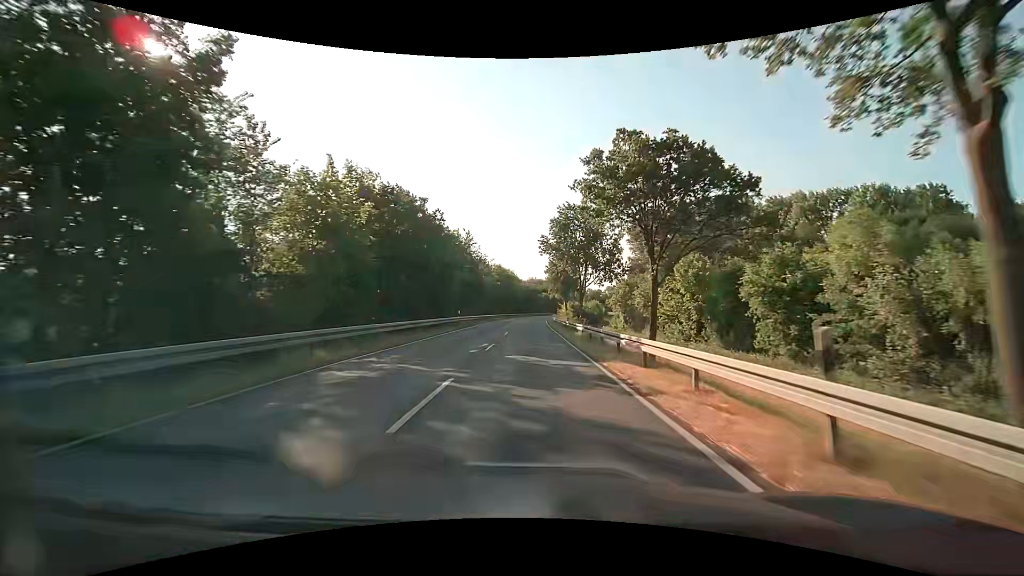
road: secondary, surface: asphalt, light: Day
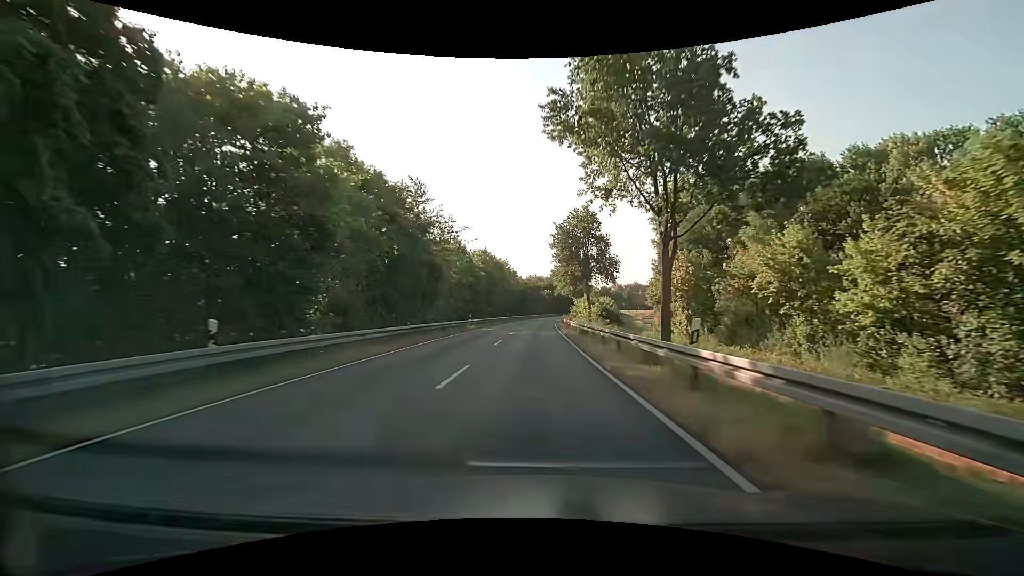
(-0.1, +32.4) m; 0°
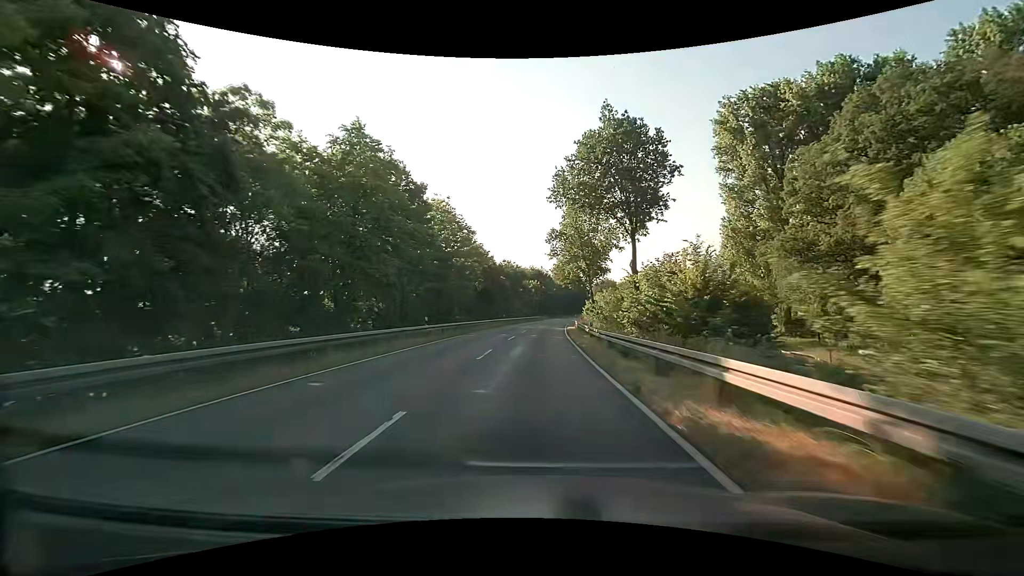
(+0.6, +54.0) m; +2°
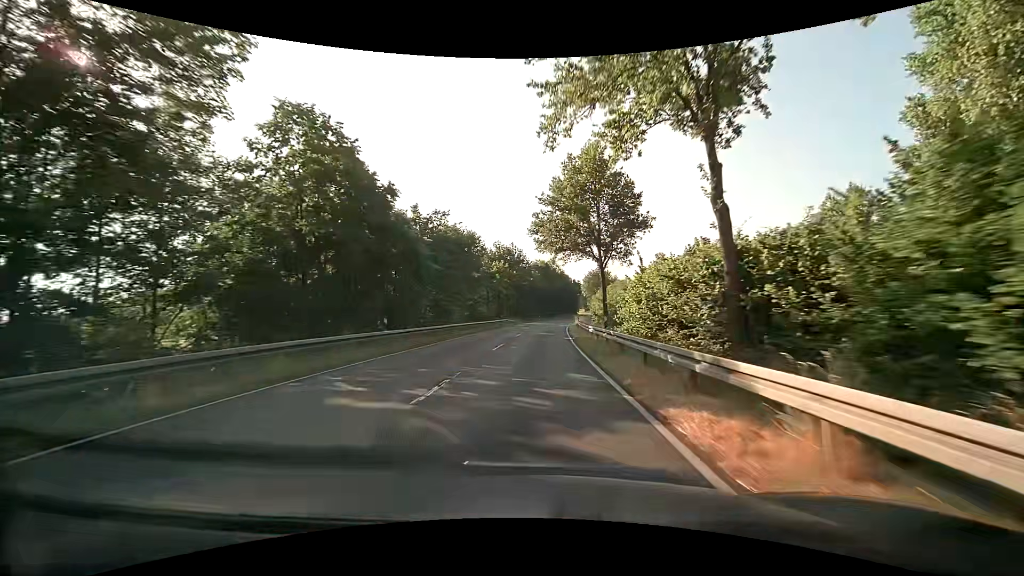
(+1.0, +43.2) m; +3°
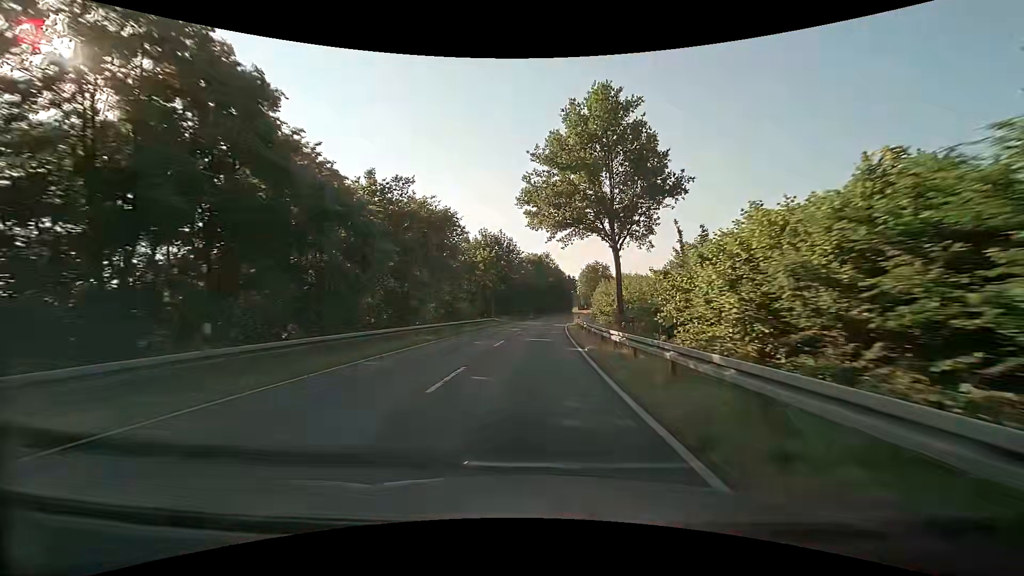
(+0.1, +10.8) m; +1°
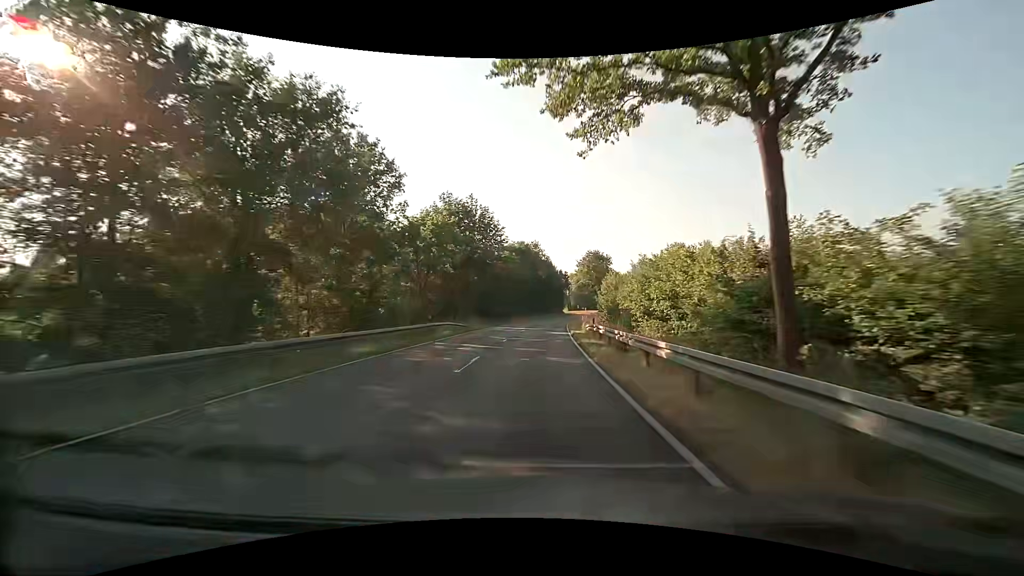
(+0.3, +21.6) m; +2°
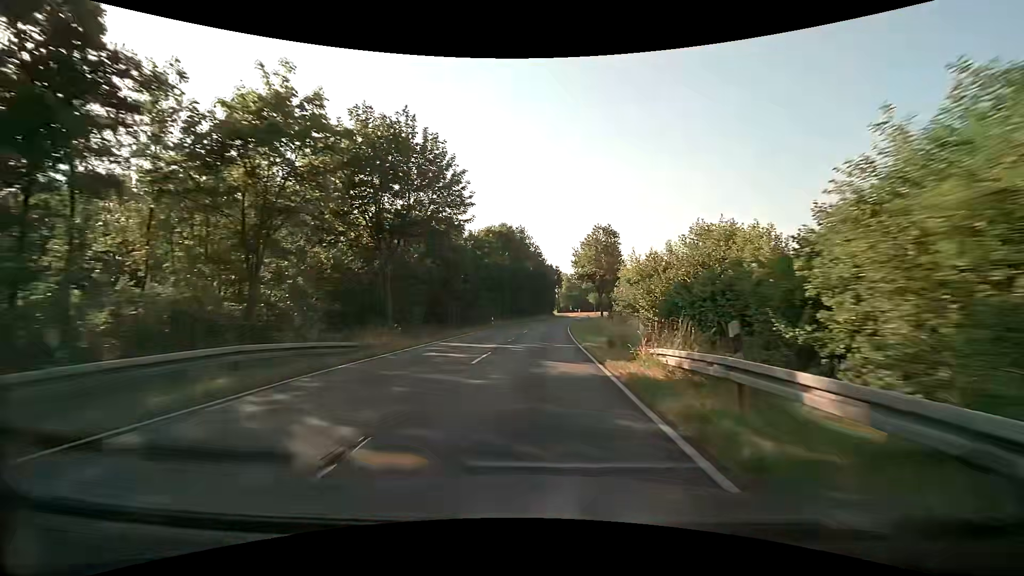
(+0.2, +21.6) m; +1°
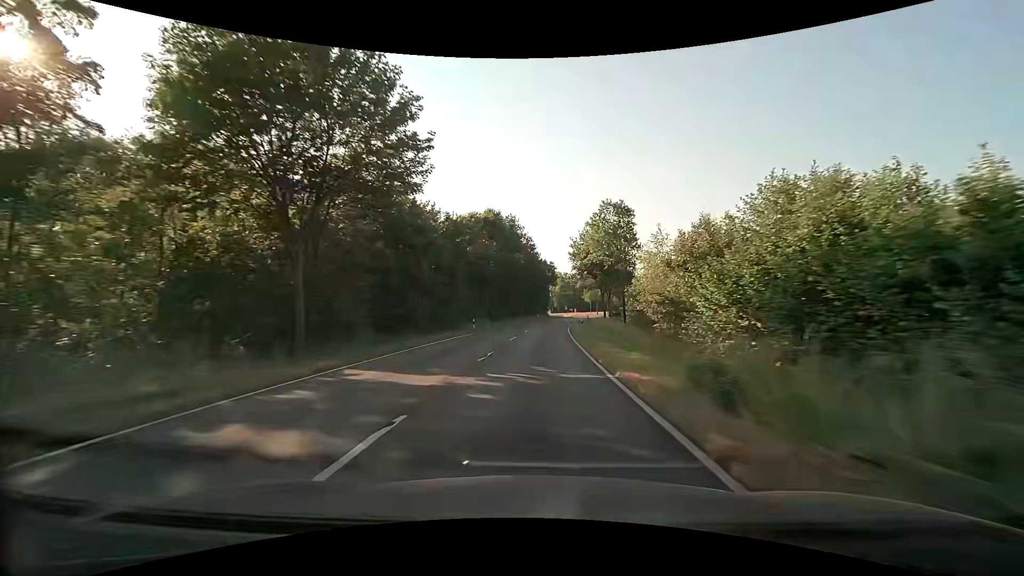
(+0.1, +10.8) m; +1°
(0, +10) (0, +20) (+1, +30) (+1, +40) (+2, +50) (+3, +60) (+4, +70) (+5, +80) (+6, +90) (+8, +99) m
